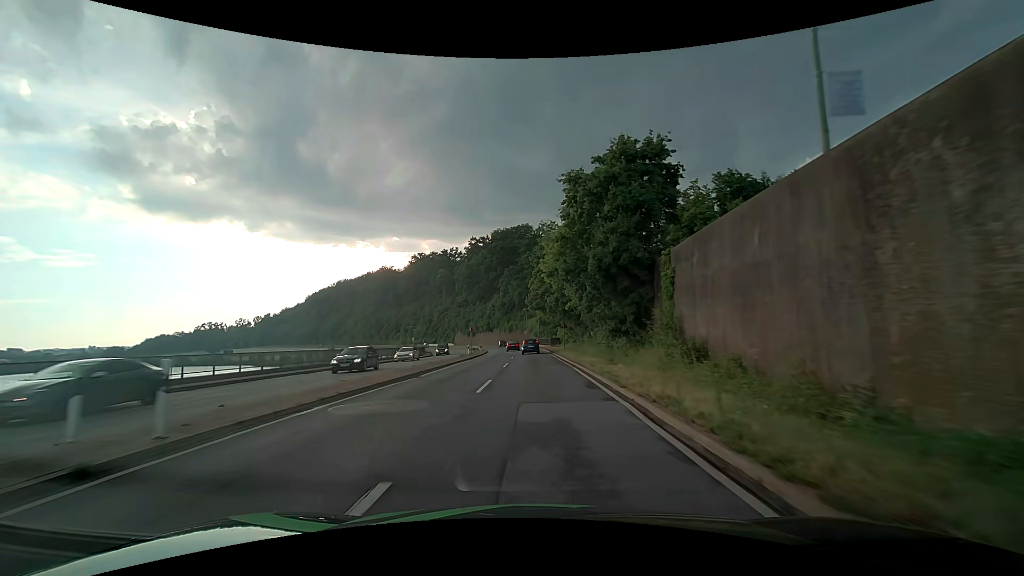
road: primary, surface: asphalt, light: Day
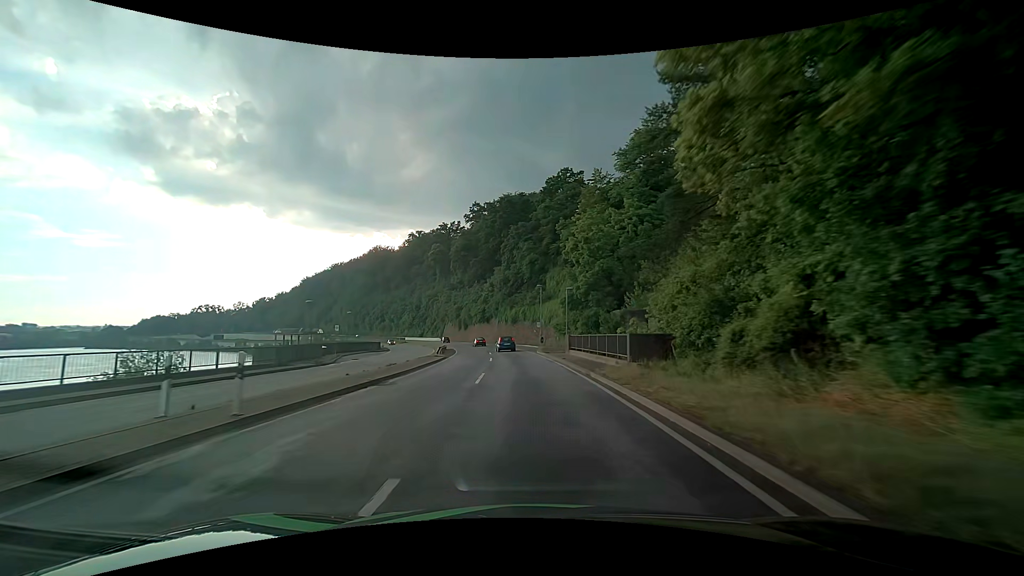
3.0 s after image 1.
(-0.5, +49.1) m; -1°
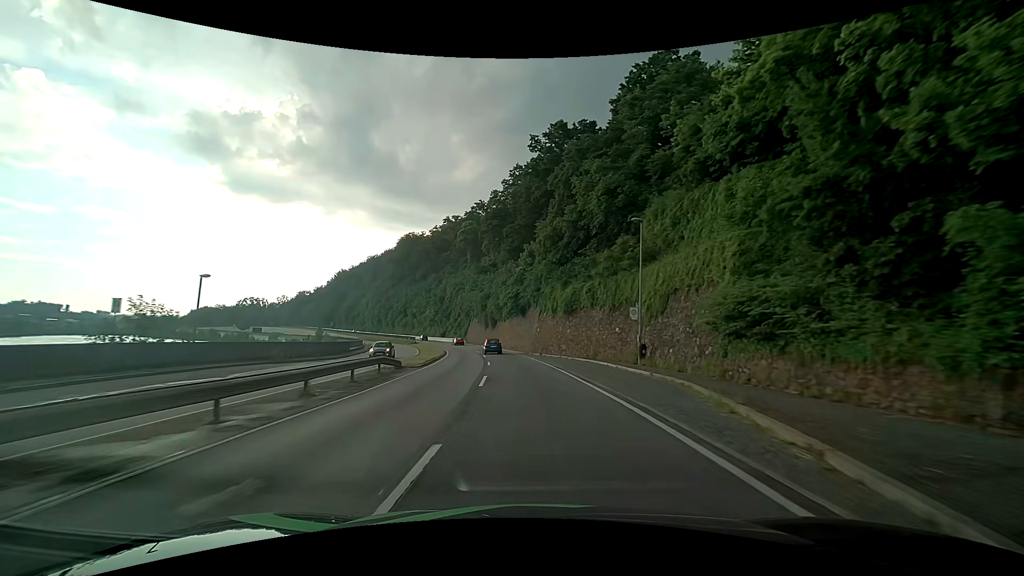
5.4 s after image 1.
(-2.2, +39.3) m; -6°
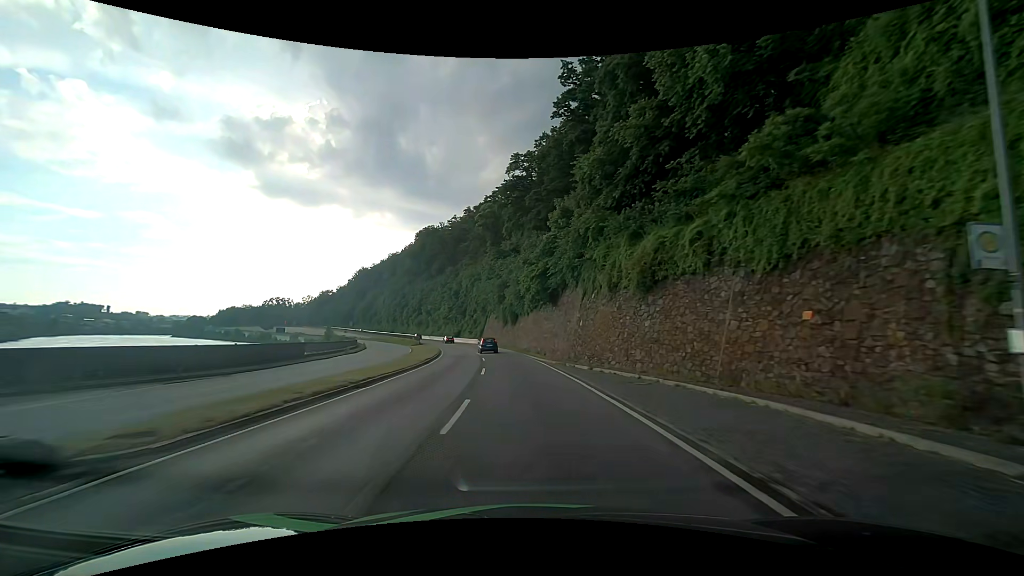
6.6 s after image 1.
(-0.5, +19.8) m; -3°
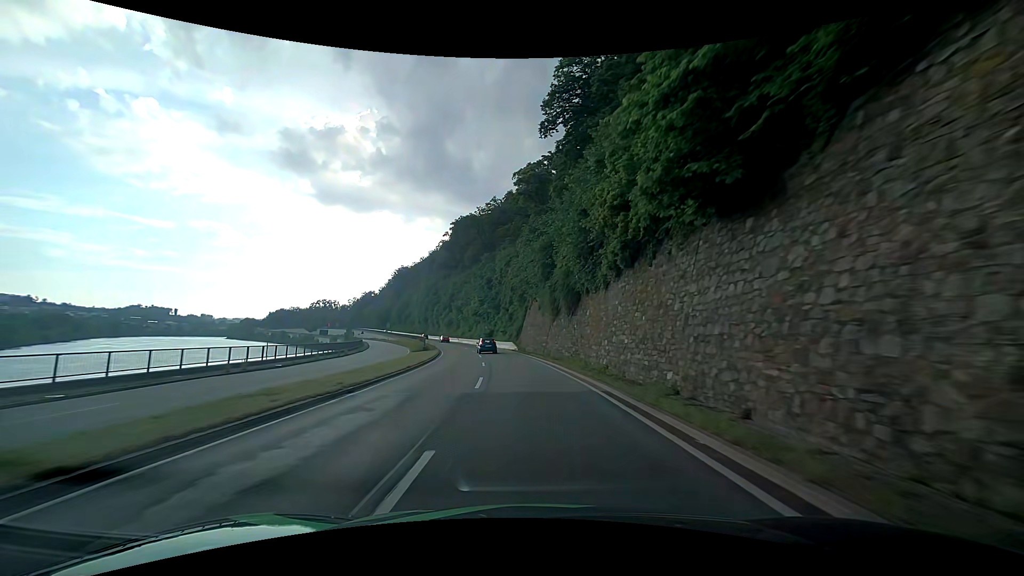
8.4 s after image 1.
(-1.4, +30.0) m; -5°
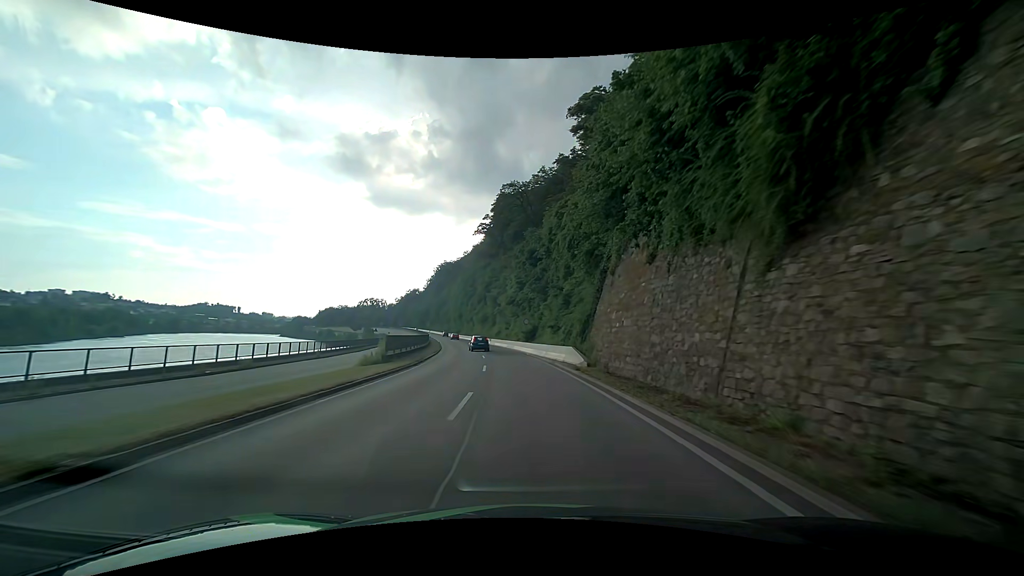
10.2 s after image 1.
(-1.5, +30.0) m; -6°
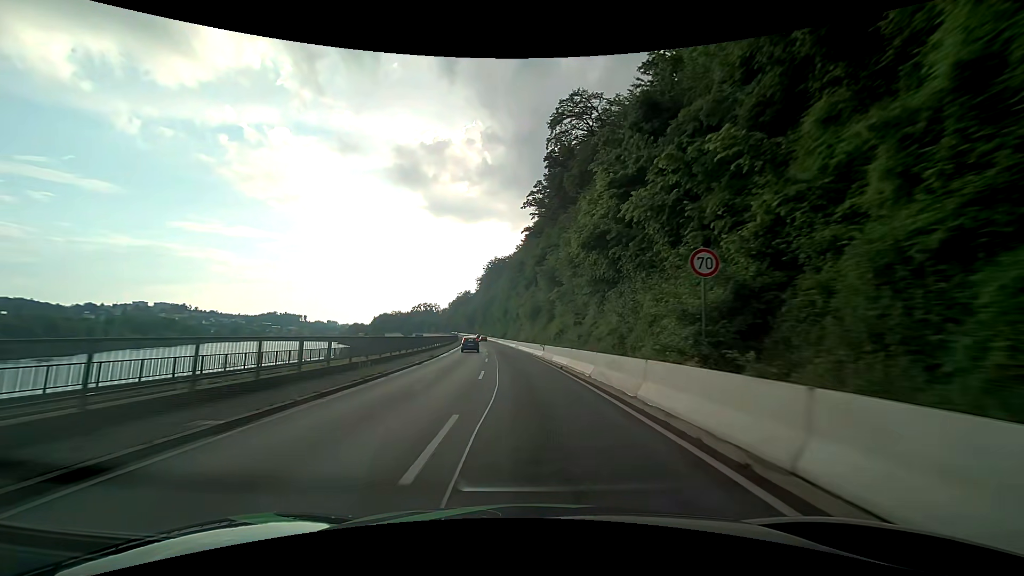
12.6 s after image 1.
(-2.2, +39.8) m; -6°
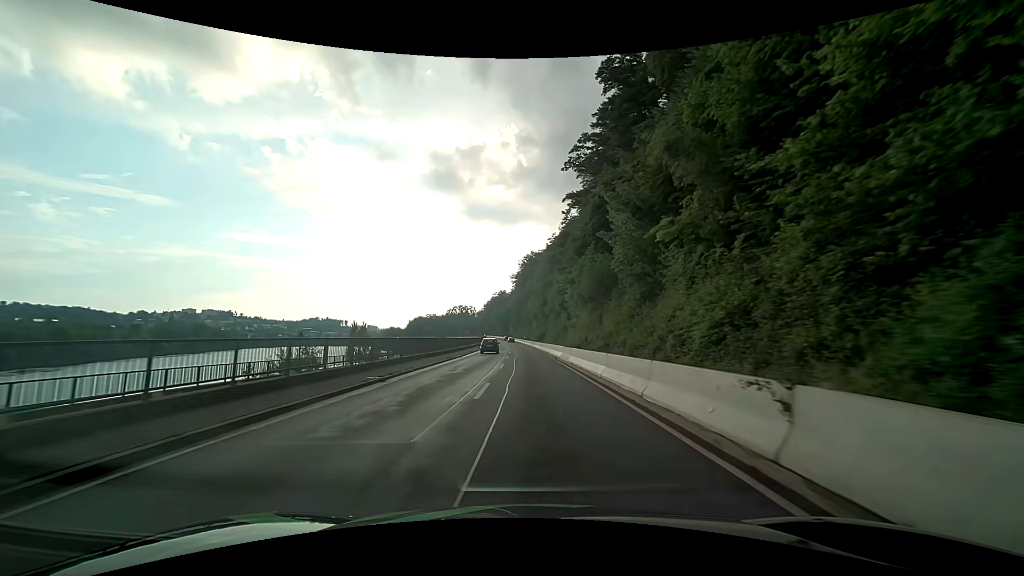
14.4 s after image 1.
(-1.2, +29.5) m; -4°
(0, +10) (0, +20) (0, +30) (-1, +40) (-1, +50) (-1, +60) (-2, +70) (-2, +80) (-3, +90) (-3, +100) m
